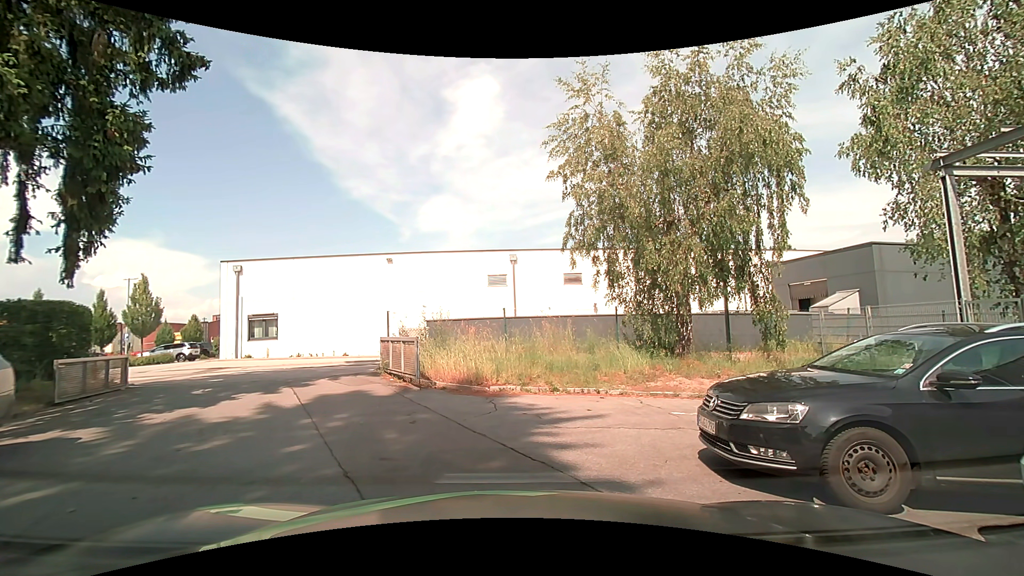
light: Day
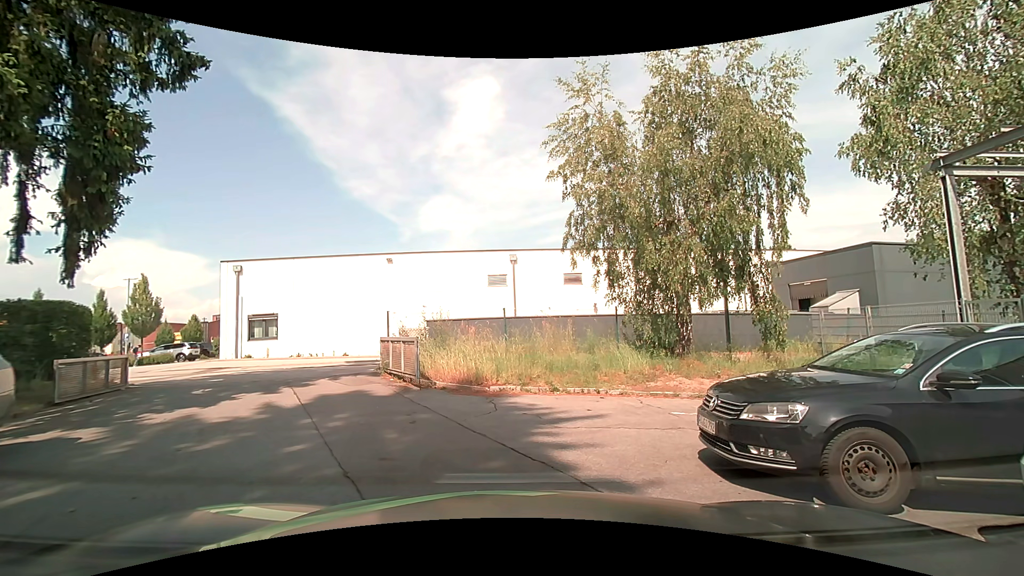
(0.0, 0.0) m; 0°
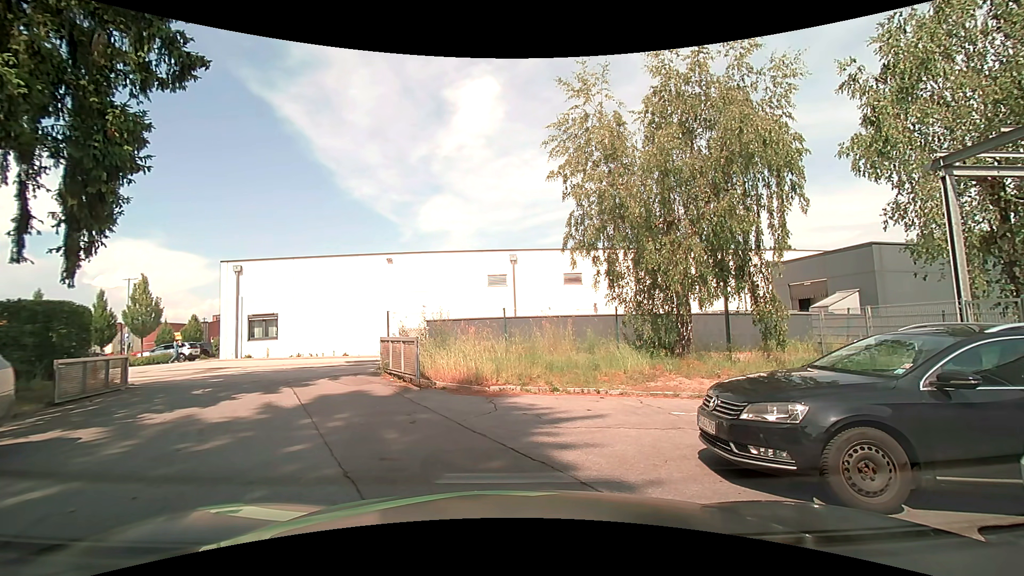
(0.0, 0.0) m; 0°
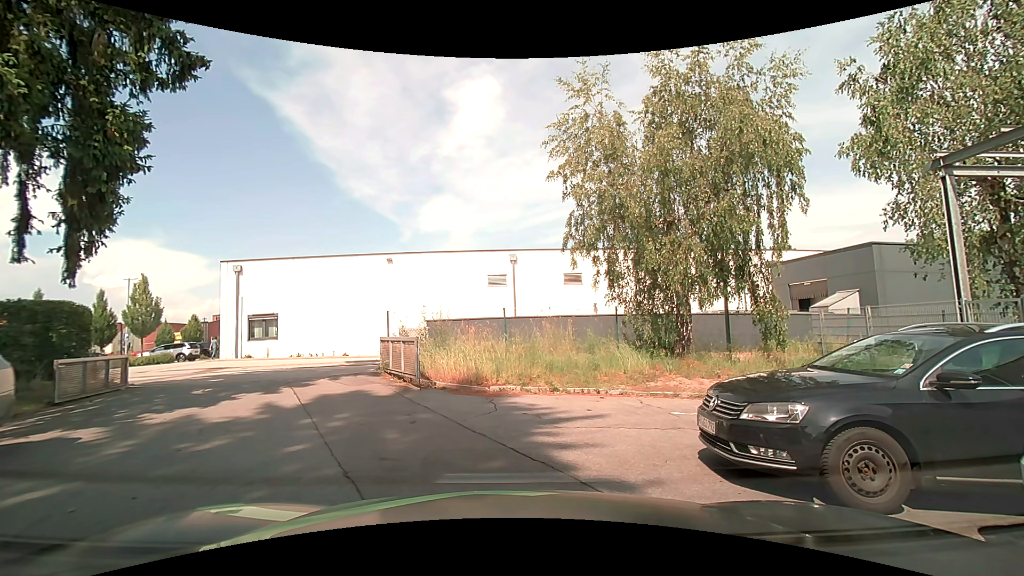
(0.0, 0.0) m; 0°
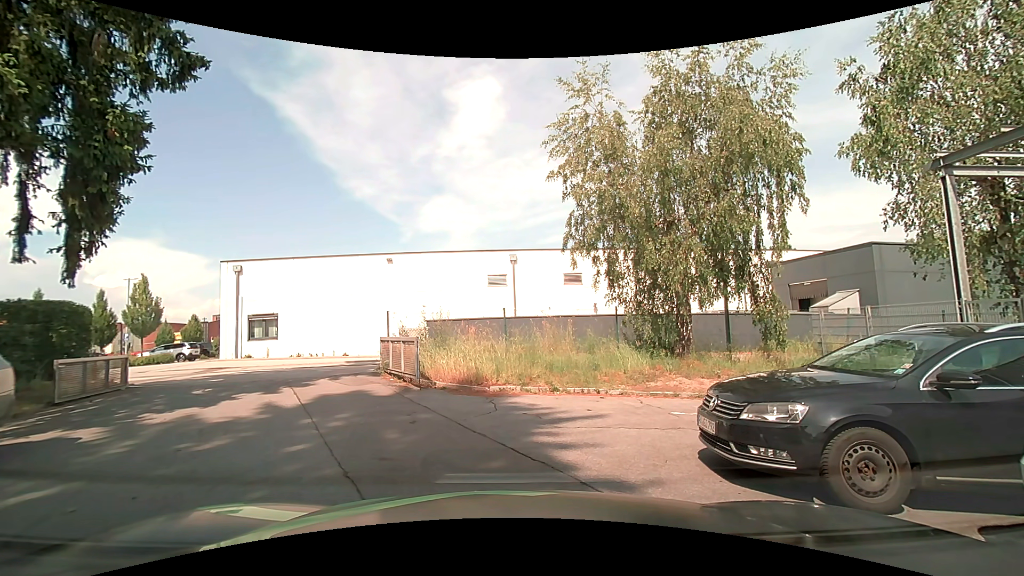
(0.0, 0.0) m; 0°
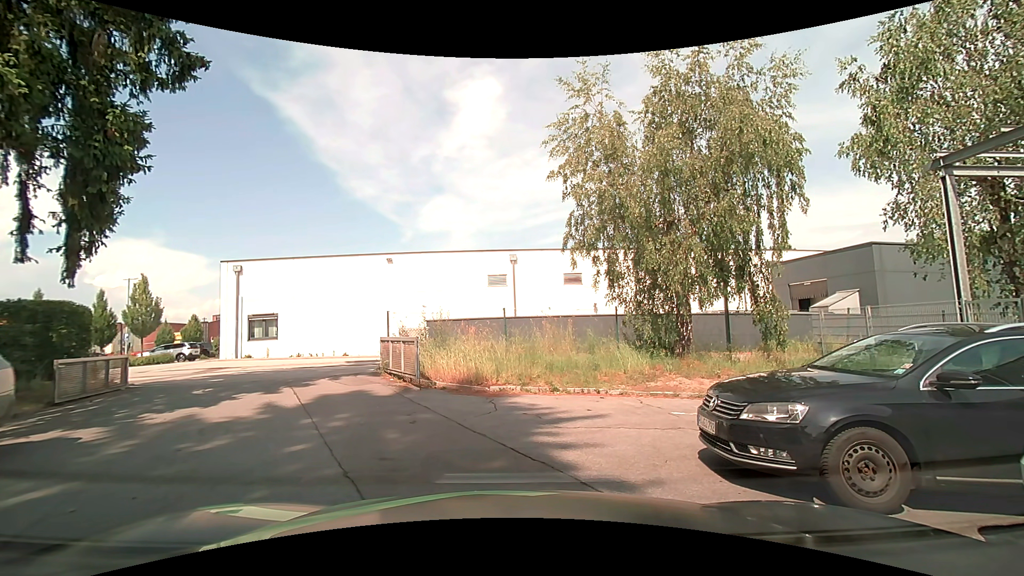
(0.0, 0.0) m; 0°
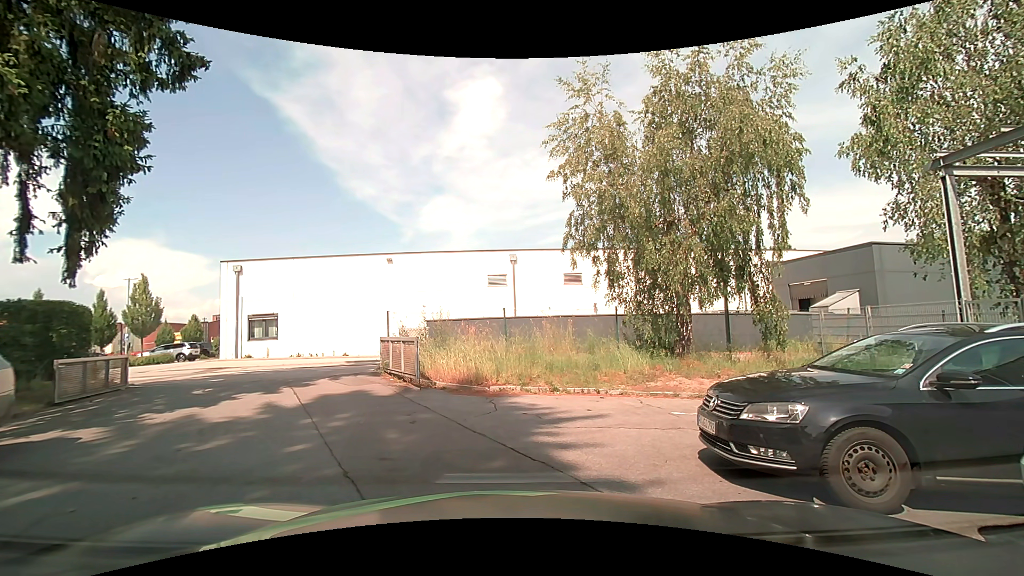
(0.0, 0.0) m; 0°
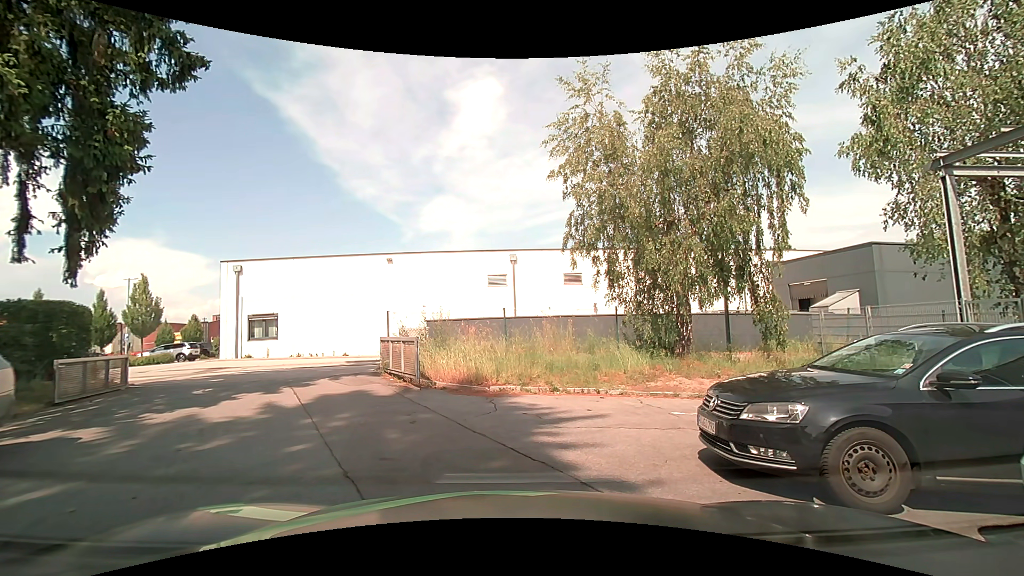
(0.0, 0.0) m; 0°
